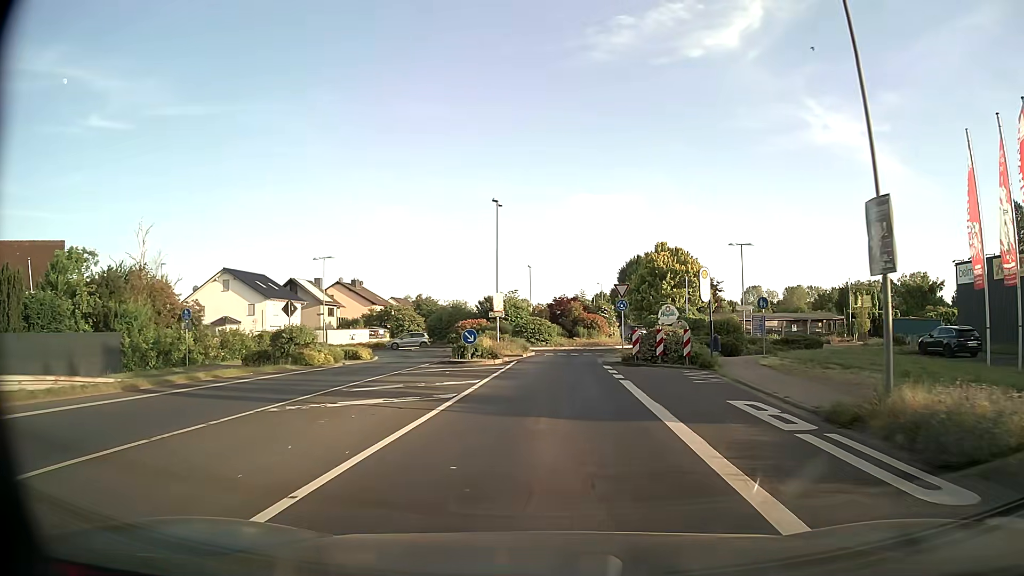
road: tertiary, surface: asphalt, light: Day
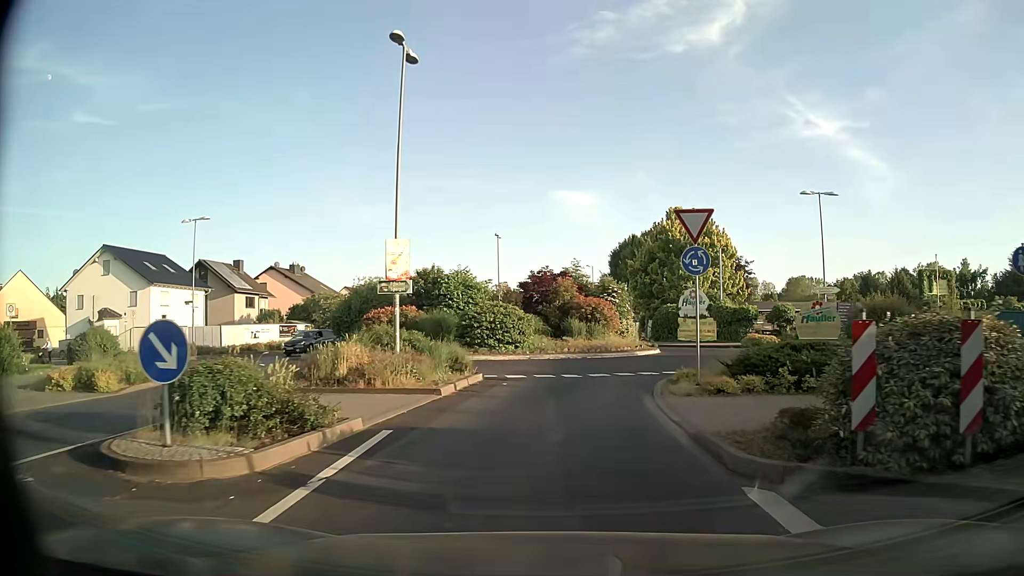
(+0.4, +20.5) m; +1°
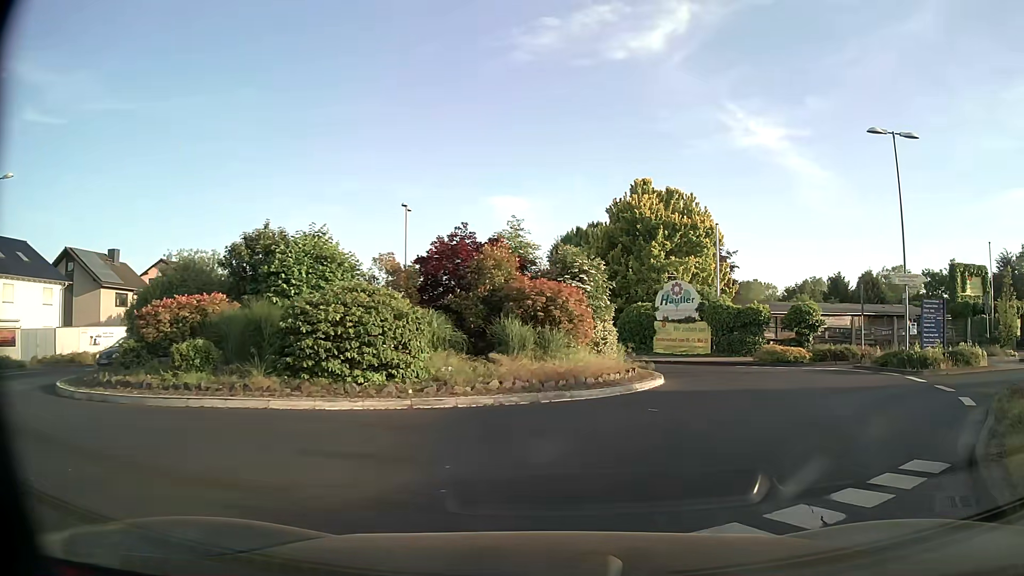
(+0.4, +13.8) m; +6°
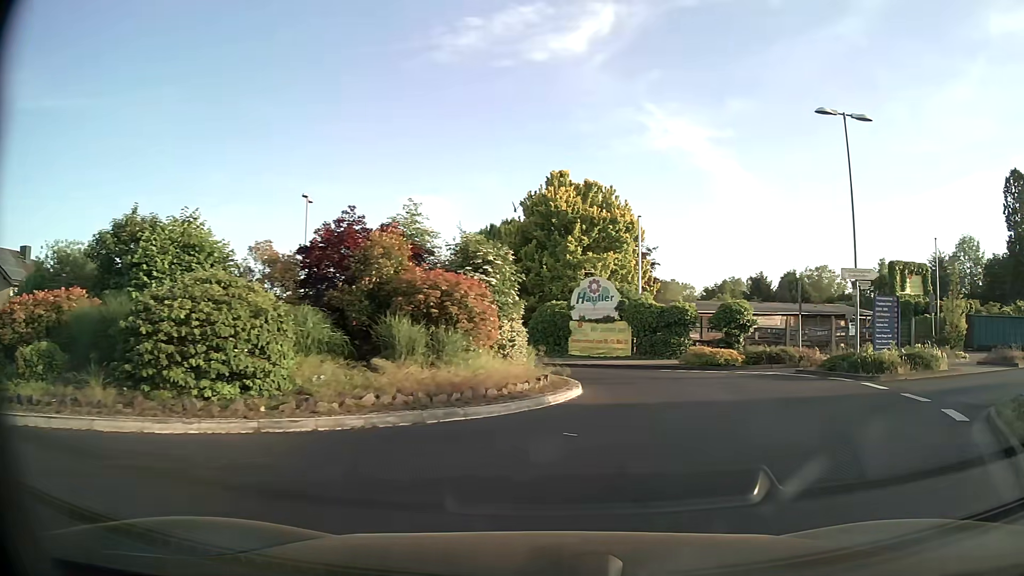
(+0.1, +2.6) m; +7°
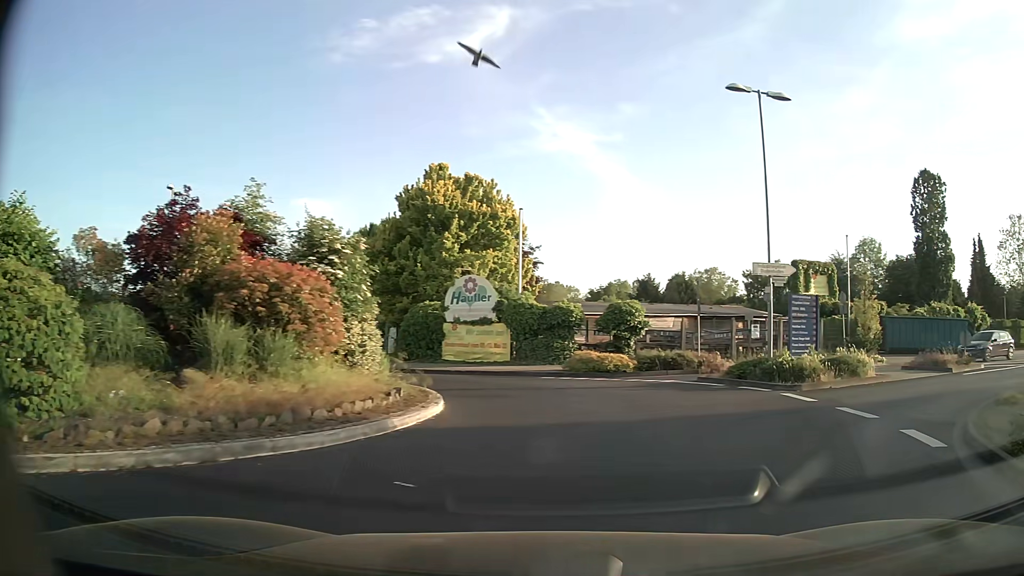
(+0.2, +2.8) m; +10°
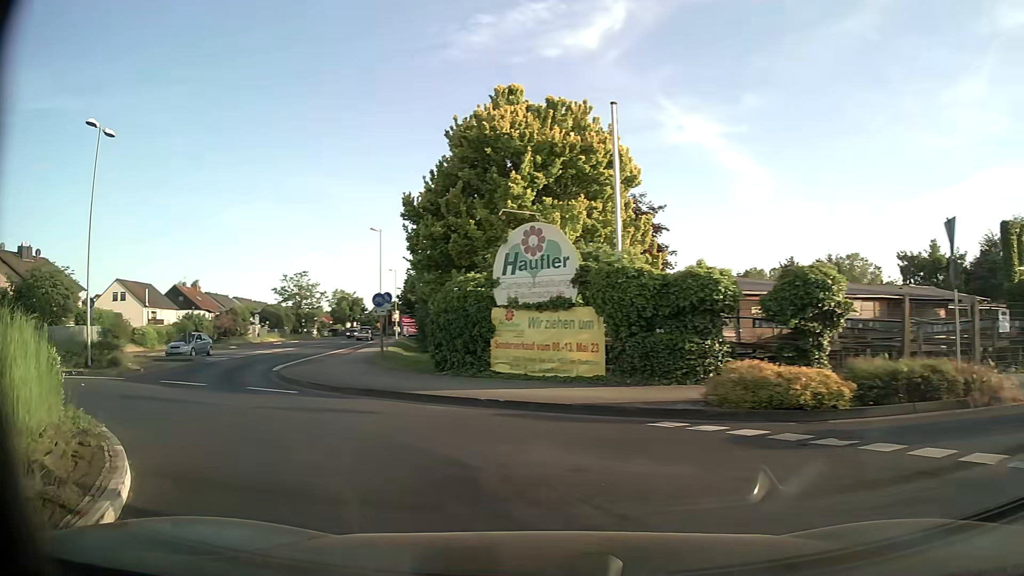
(+0.7, +13.4) m; -11°
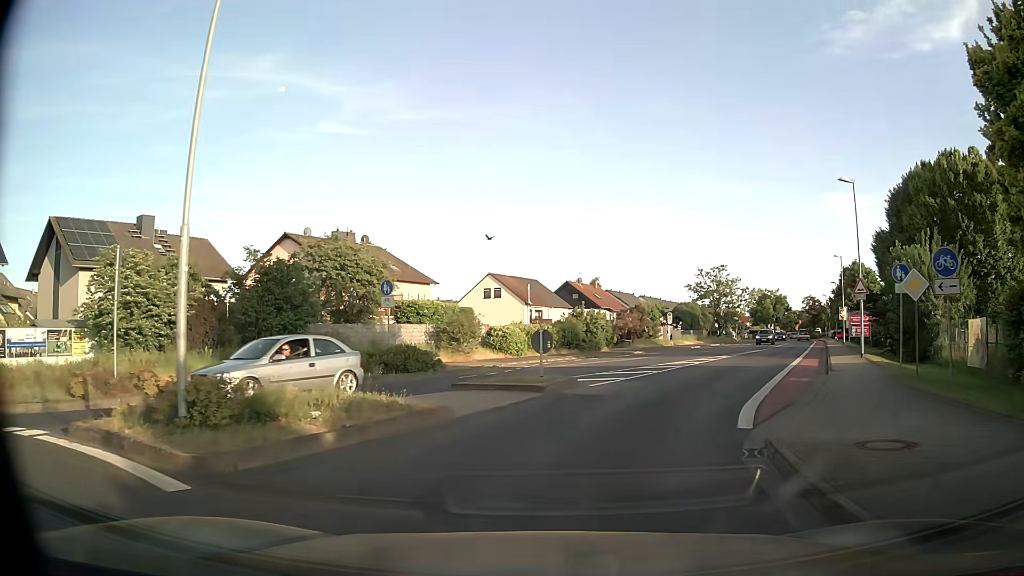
(-5.9, +14.5) m; -35°
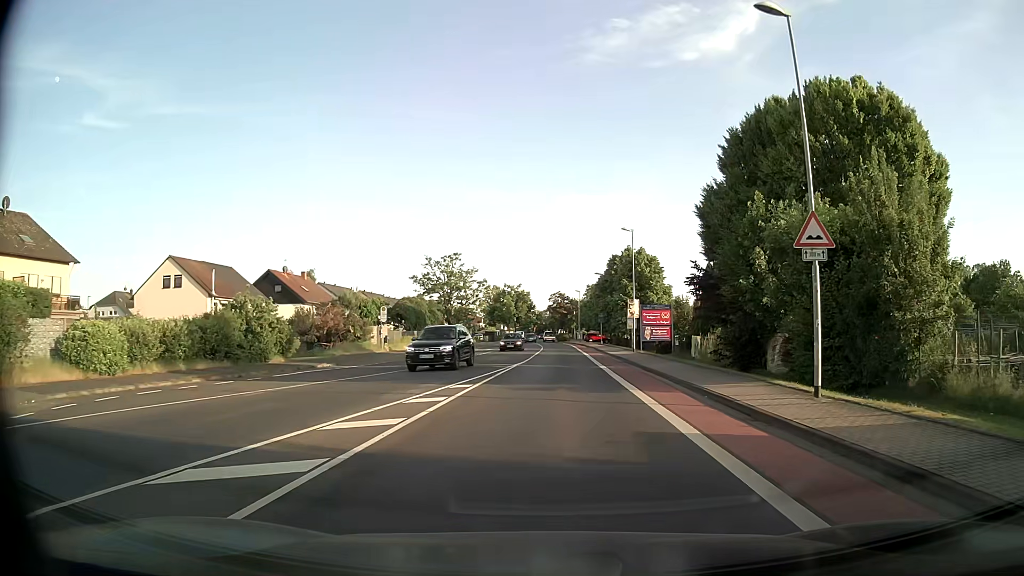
(+4.1, +18.8) m; +23°
(0, +10) (0, +20) (+1, +30) (+1, +40) (+1, +50) (+2, +60) (+2, +70) (+2, +80) (+2, +90) (+2, +100) m
